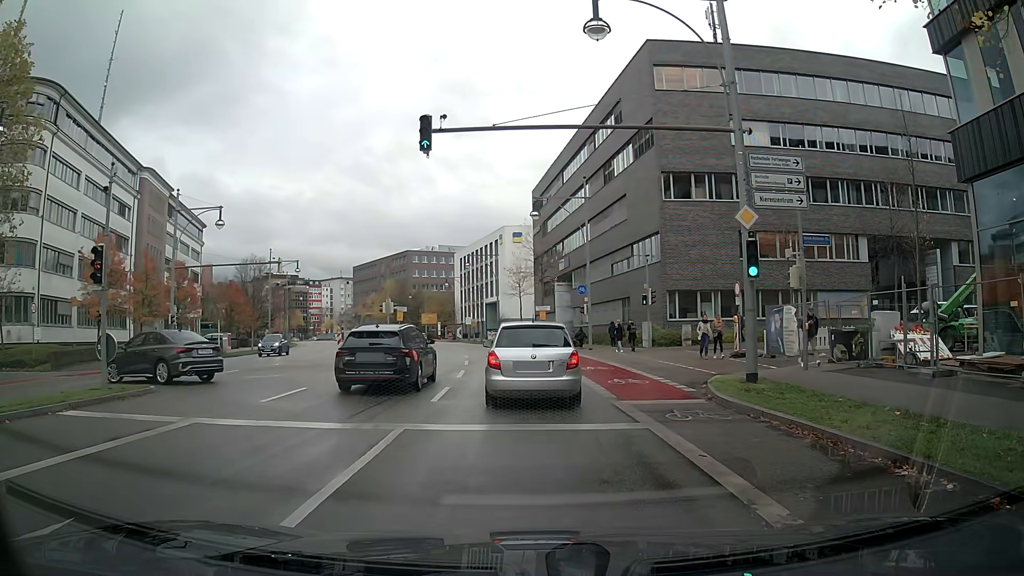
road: primary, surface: asphalt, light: Day
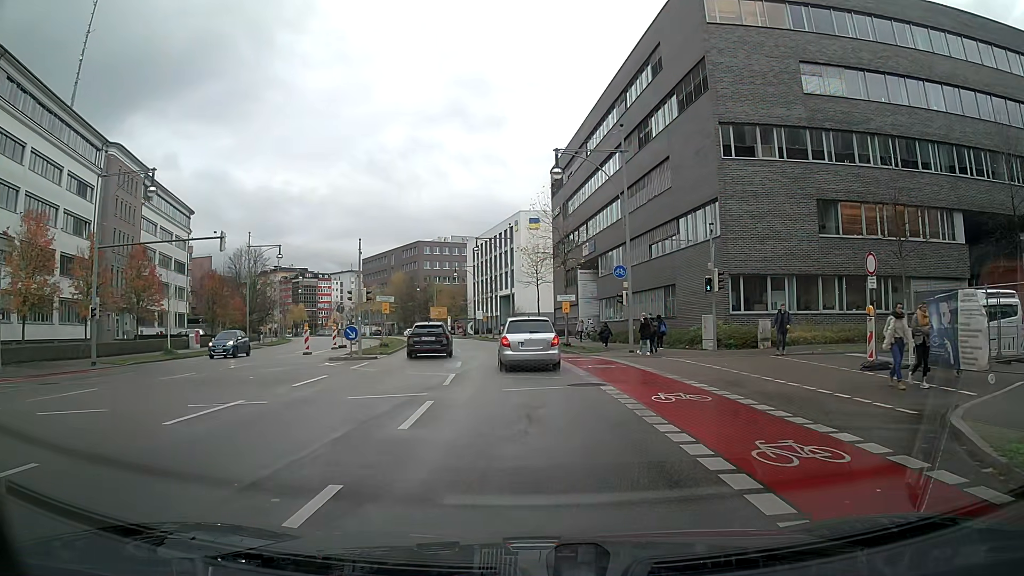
(-0.3, +10.3) m; -2°
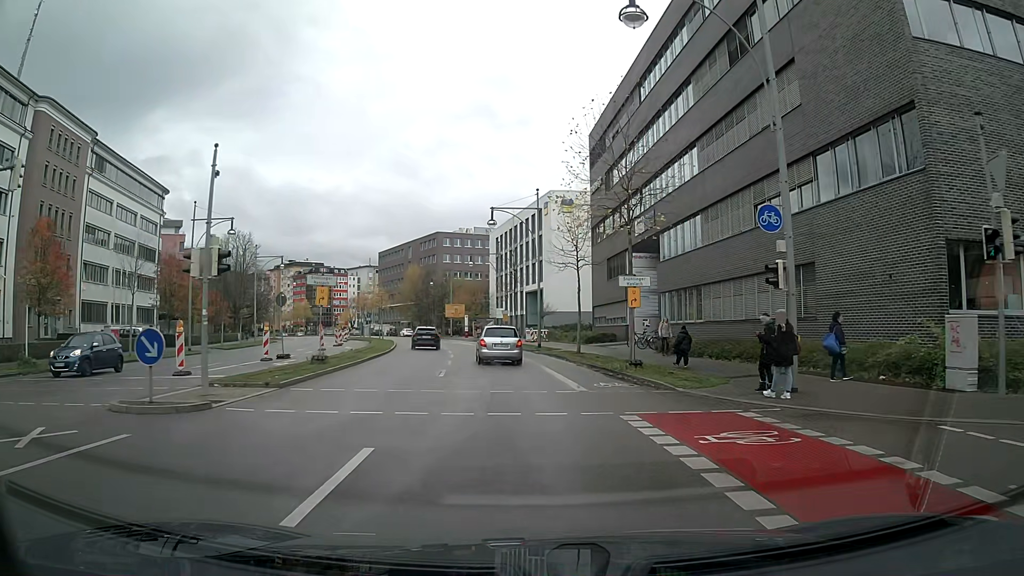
(-0.4, +16.2) m; -3°
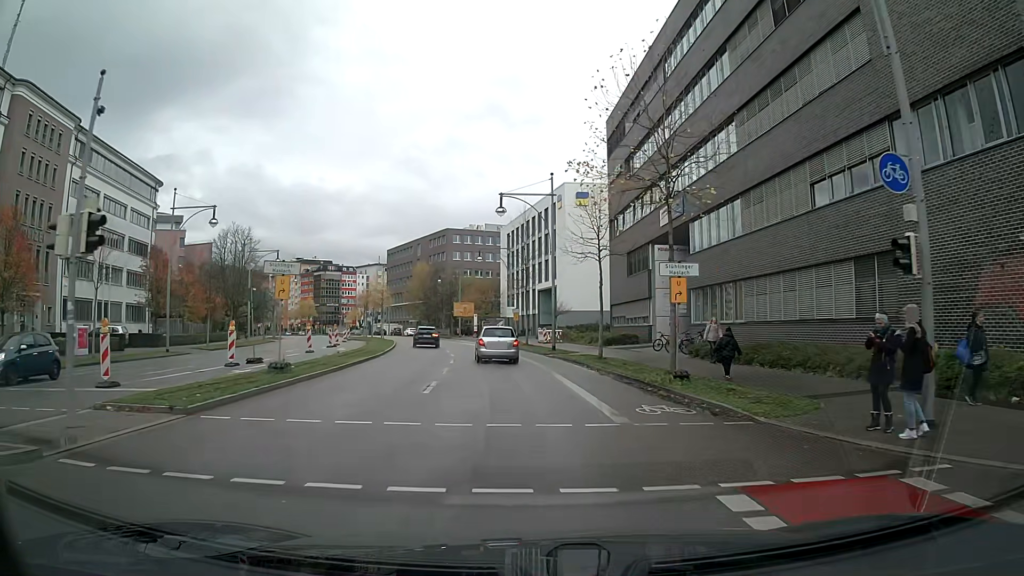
(0.0, +4.8) m; -1°
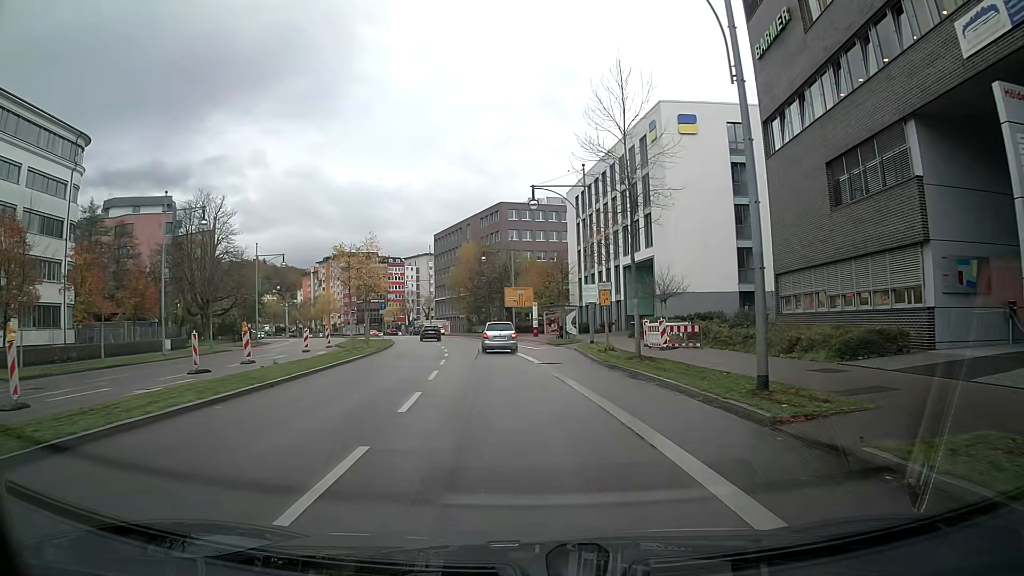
(-1.4, +27.8) m; -5°
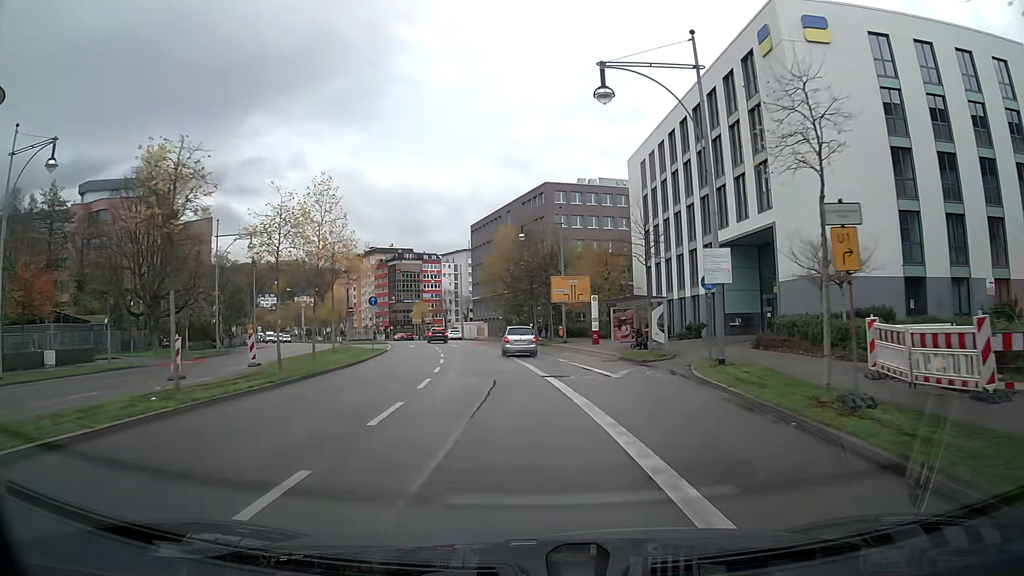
(-0.5, +19.1) m; -4°
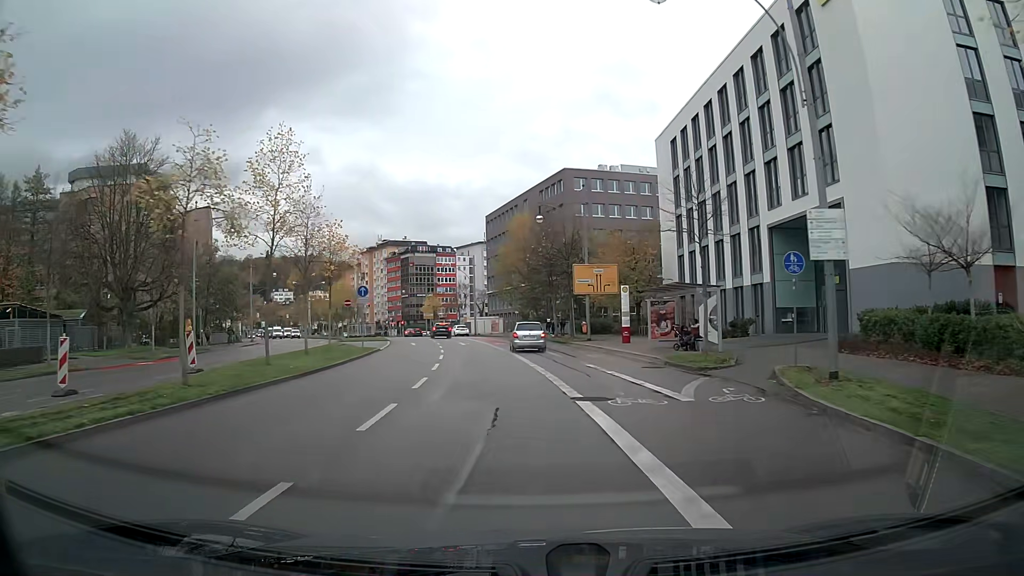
(-0.1, +6.6) m; -2°
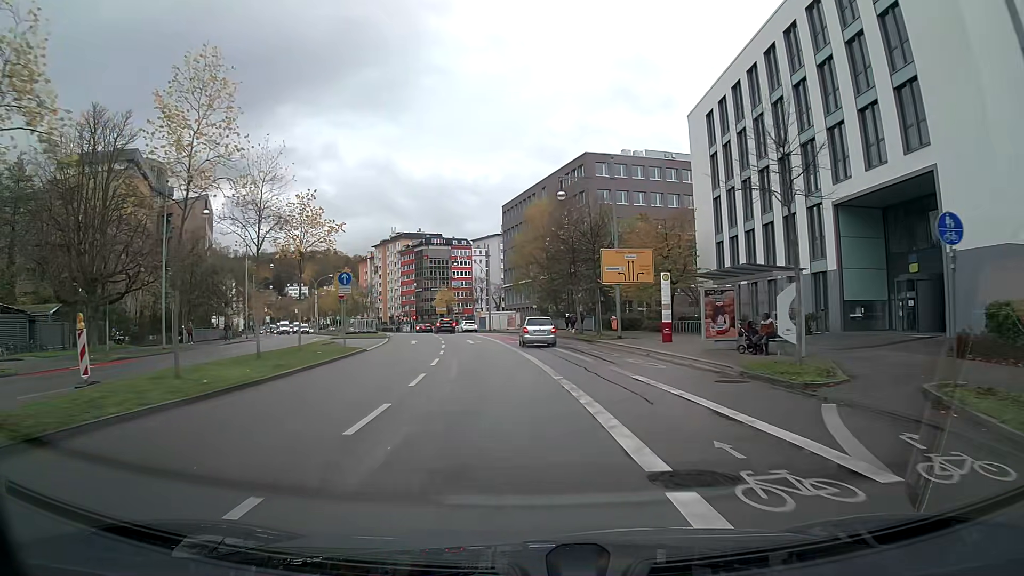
(-0.1, +6.6) m; -2°
(0, +10) (-1, +20) (-2, +30) (-2, +40) (-2, +50) (-3, +60) (-4, +70) (-6, +80) (-9, +89) (-13, +99) m
